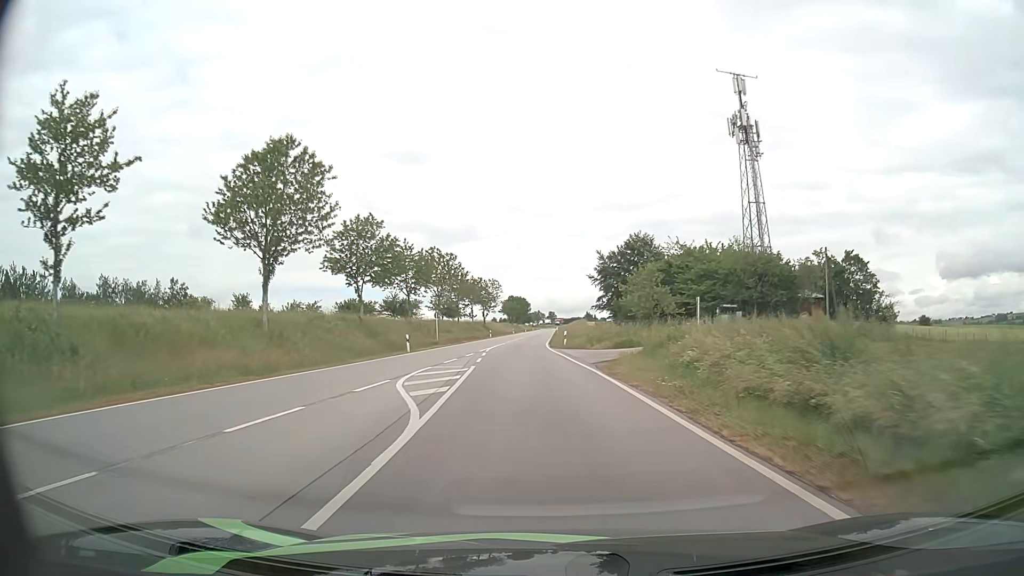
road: secondary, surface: asphalt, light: Day
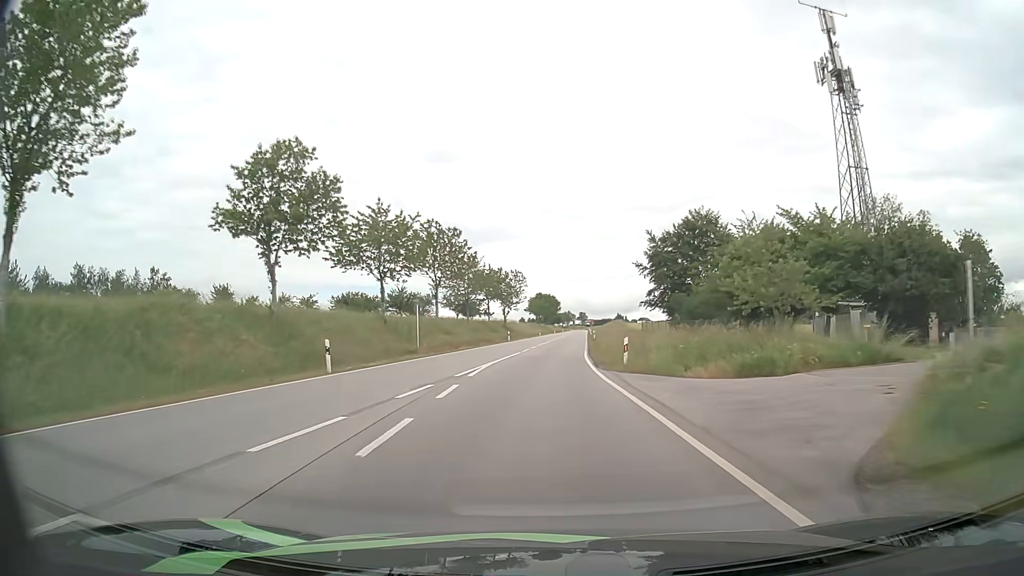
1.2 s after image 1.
(-0.5, +19.5) m; -3°
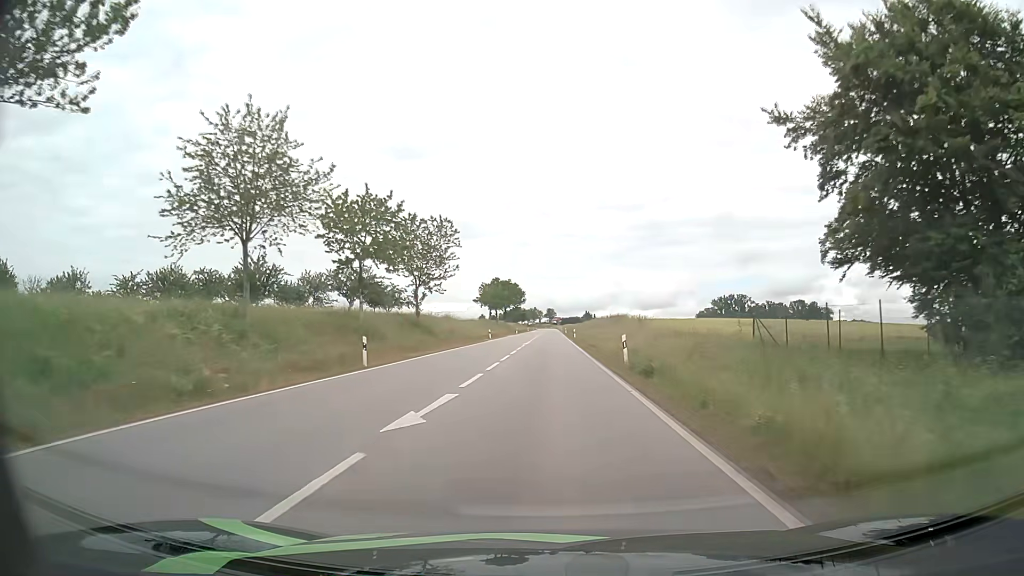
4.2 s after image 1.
(+0.9, +48.2) m; +3°
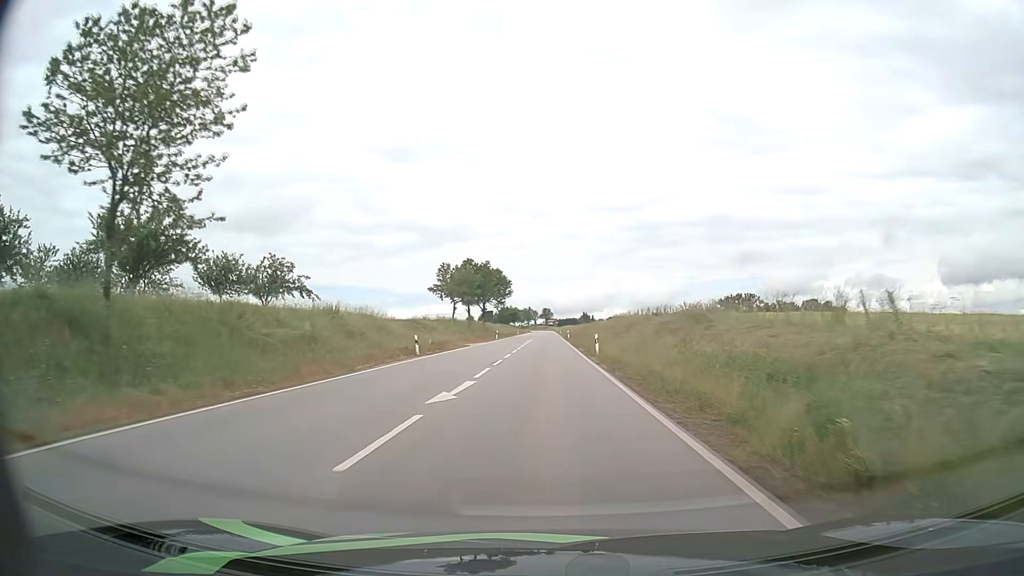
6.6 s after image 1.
(+0.2, +38.7) m; 0°
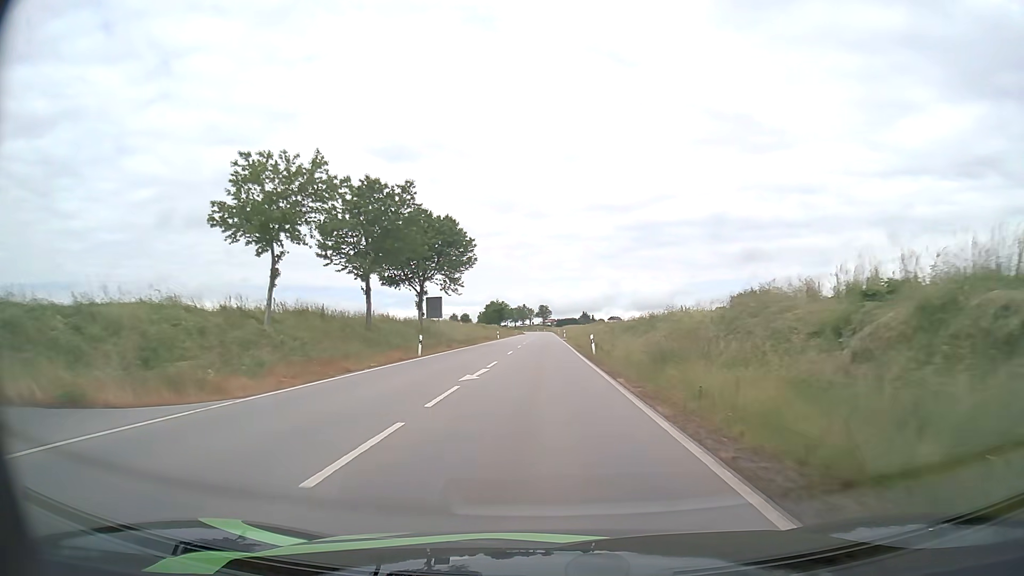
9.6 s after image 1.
(0.0, +49.7) m; 0°
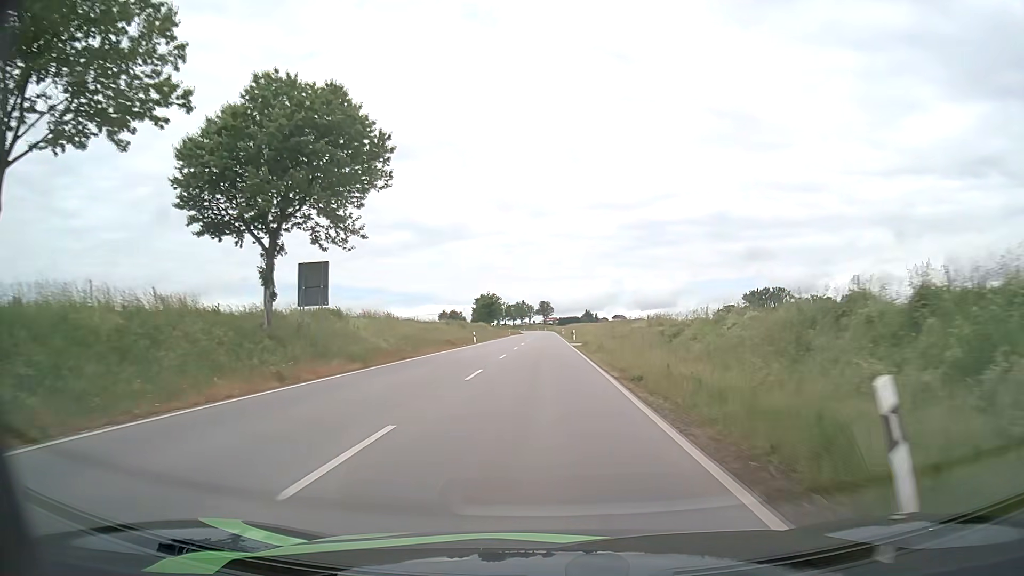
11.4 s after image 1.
(0.0, +30.5) m; 0°
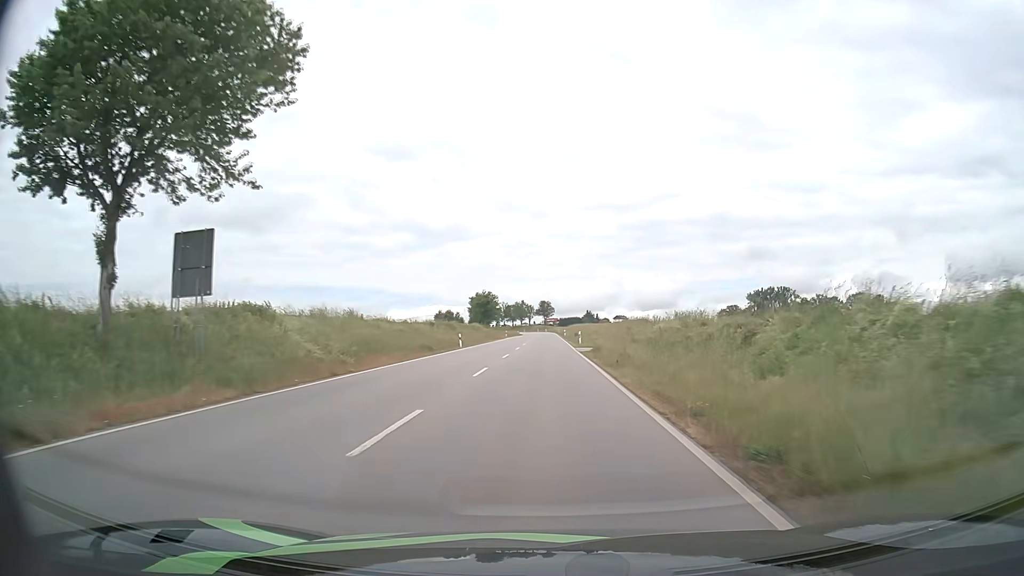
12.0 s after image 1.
(0.0, +10.3) m; 0°
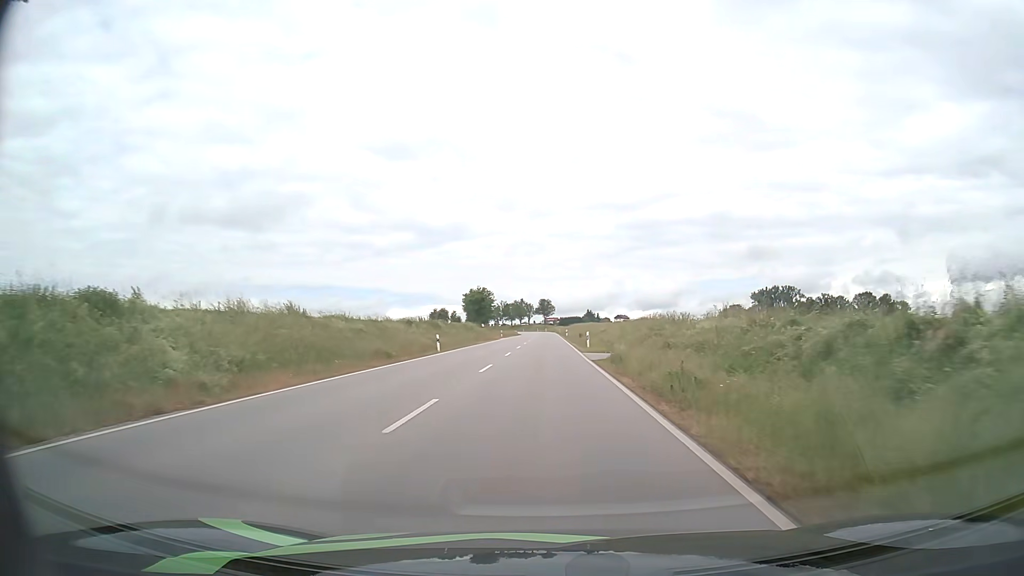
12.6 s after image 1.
(0.0, +10.3) m; 0°
(0, +10) (0, +20) (0, +30) (0, +40) (0, +50) (0, +60) (0, +70) (0, +80) (0, +90) (0, +100) m
